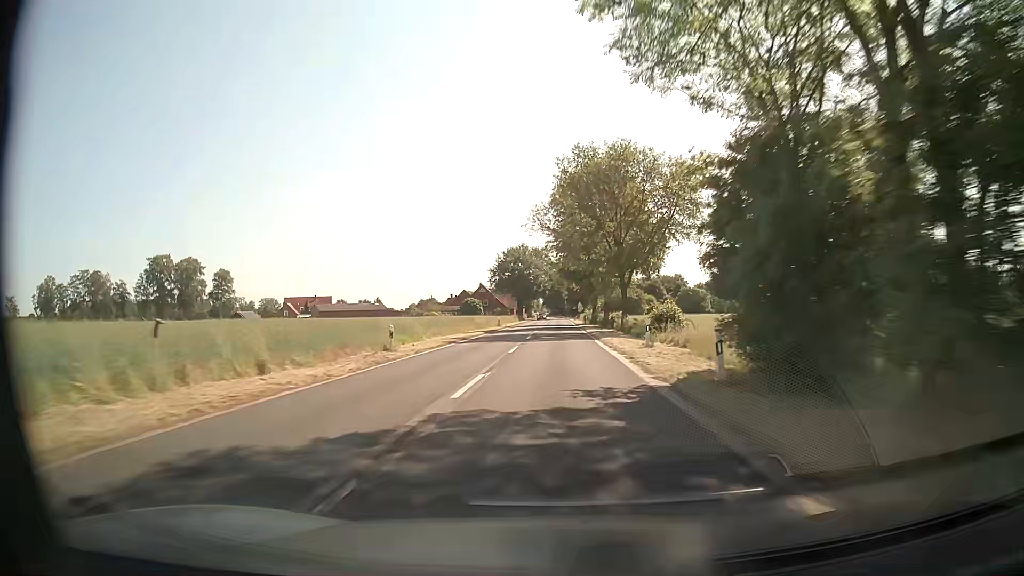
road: secondary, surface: asphalt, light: Day
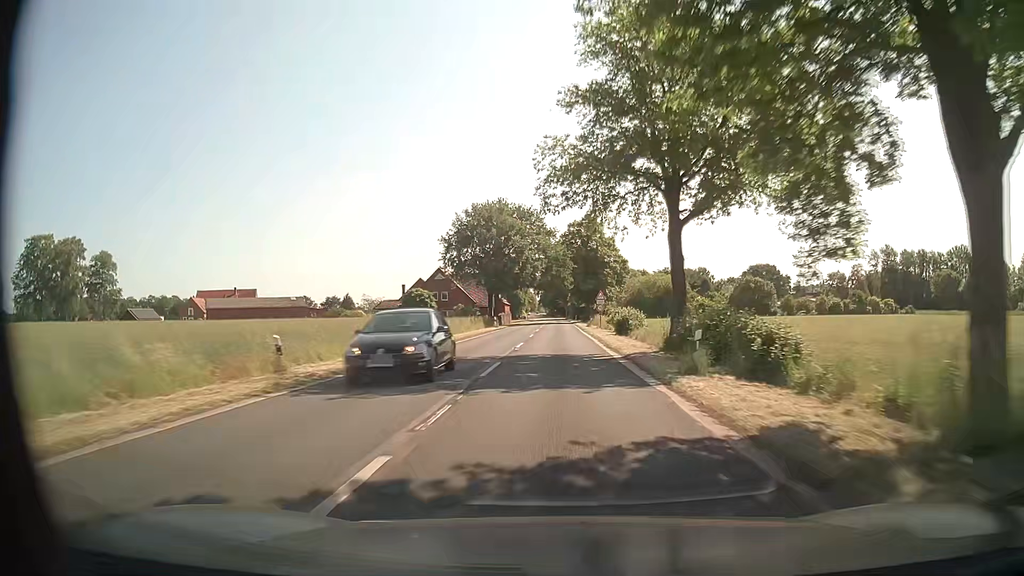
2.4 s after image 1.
(-0.1, +56.3) m; 0°
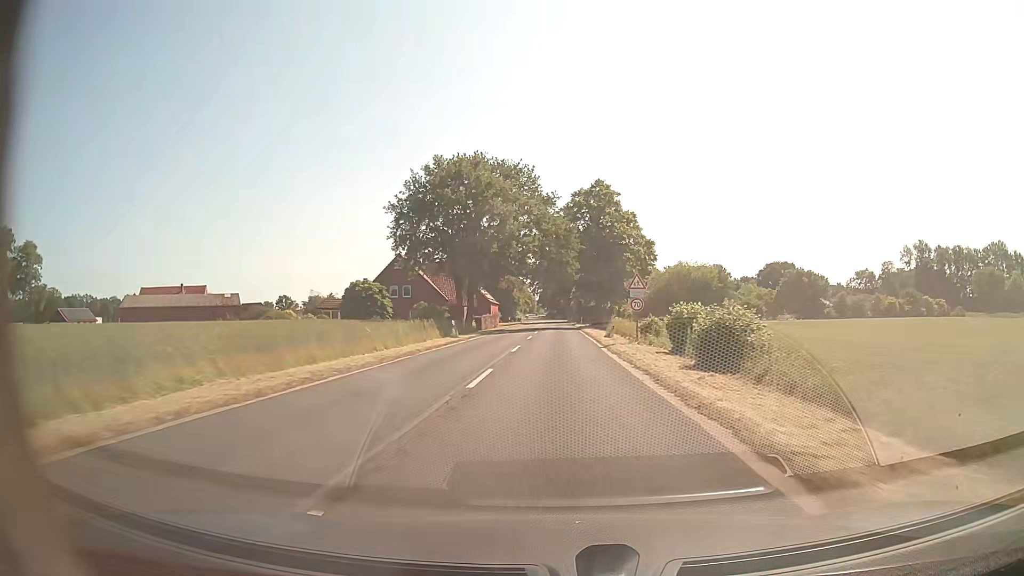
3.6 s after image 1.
(0.0, +25.7) m; 0°
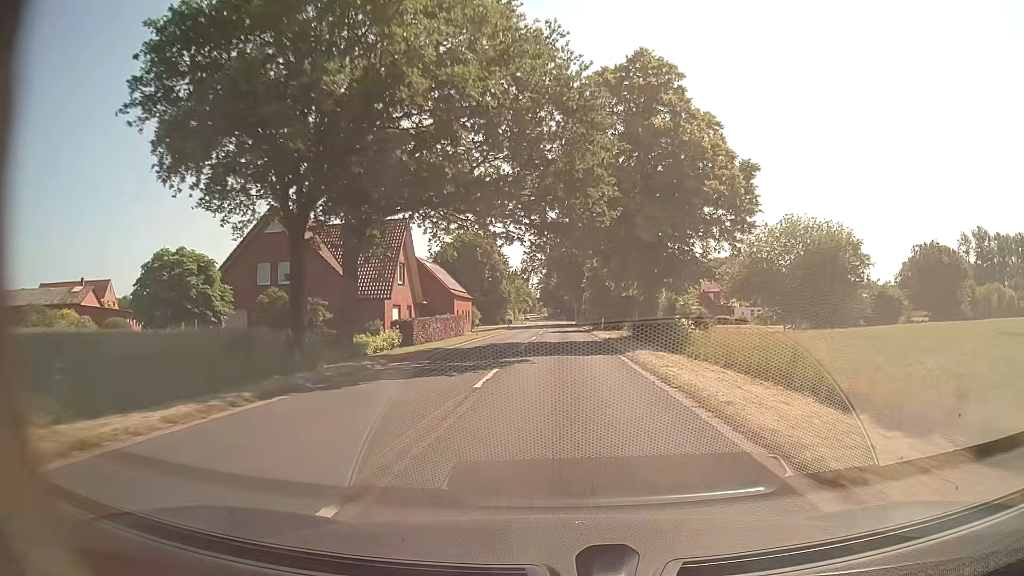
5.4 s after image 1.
(-0.1, +35.6) m; 0°
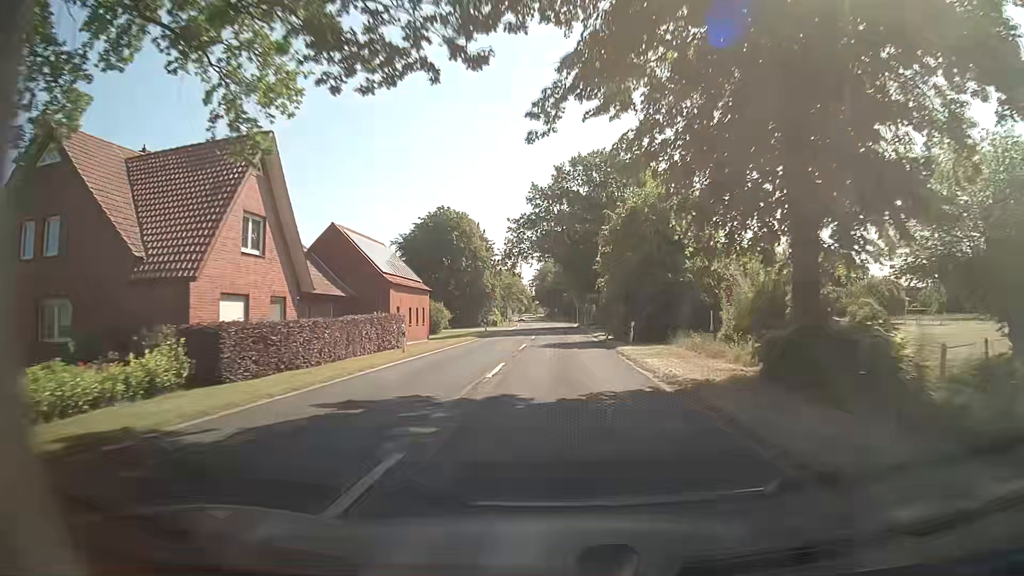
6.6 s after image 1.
(0.0, +21.9) m; 0°
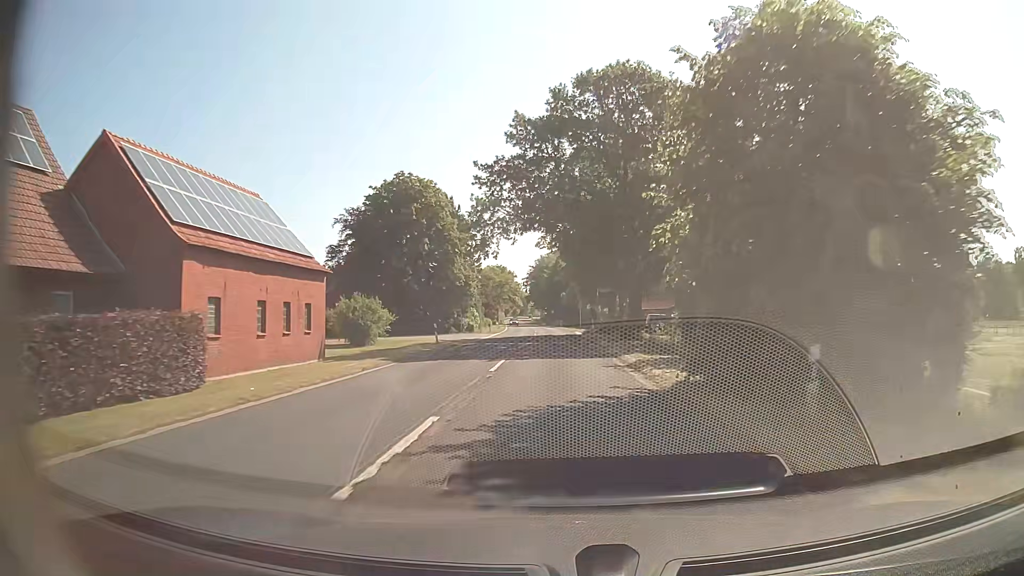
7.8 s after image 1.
(-0.1, +21.6) m; 0°
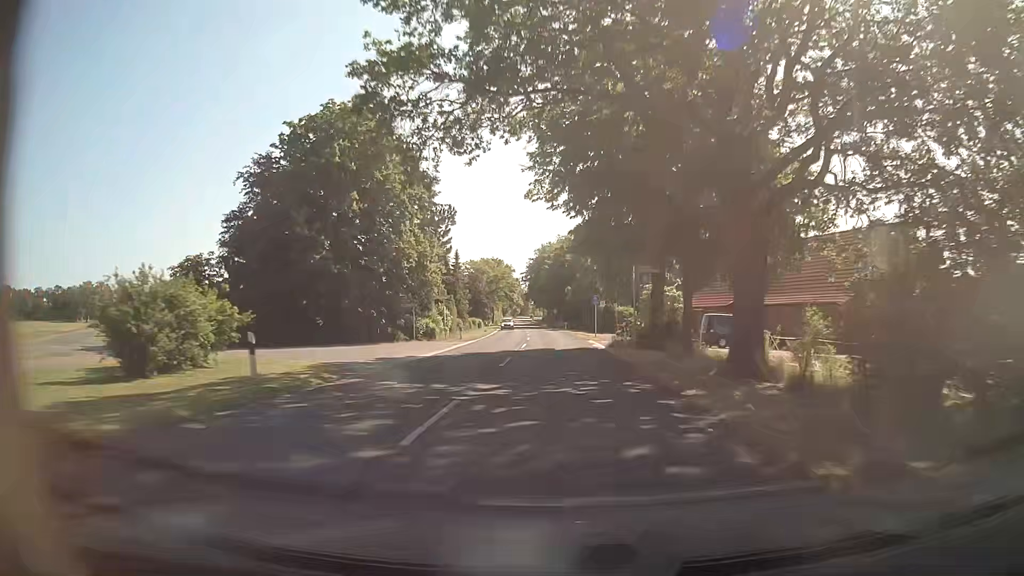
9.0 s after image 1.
(-0.1, +21.9) m; -1°
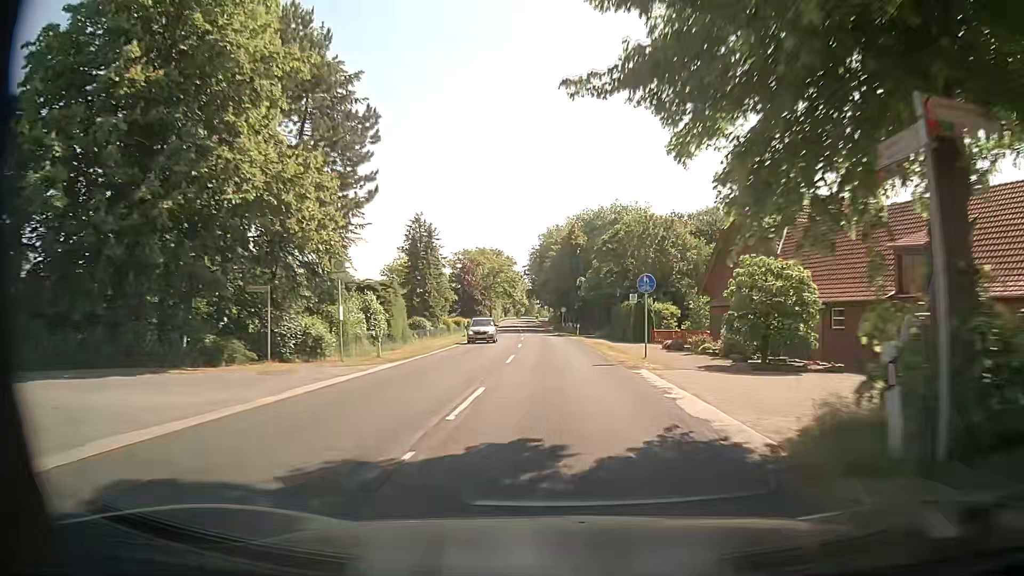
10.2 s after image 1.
(0.0, +22.2) m; -1°
(0, +10) (0, +20) (0, +30) (0, +40) (-1, +50) (-1, +60) (-1, +70) (-2, +80) (-2, +90) (-3, +100) m
